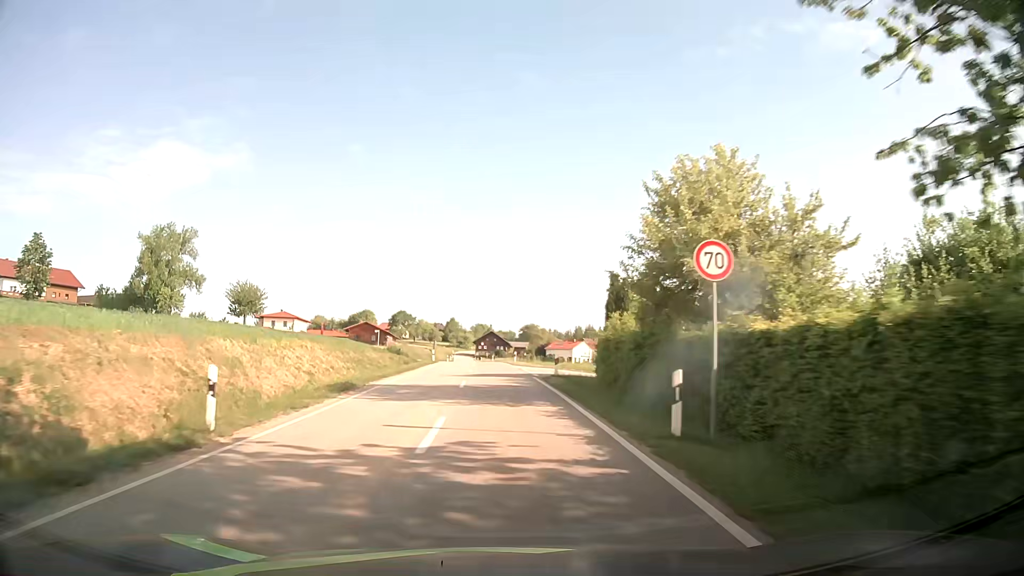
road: tertiary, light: Day
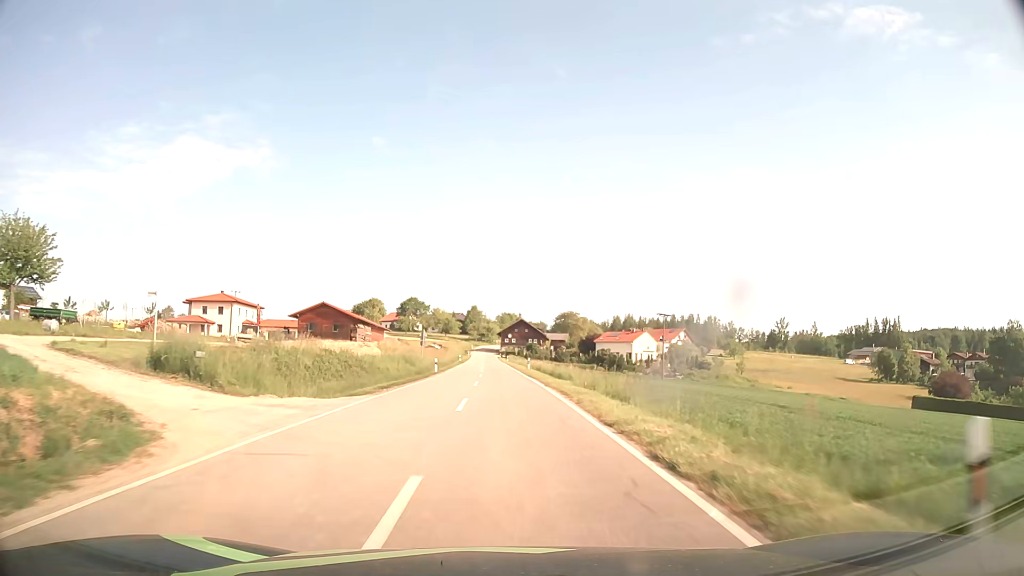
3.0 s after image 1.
(-1.4, +54.1) m; -2°
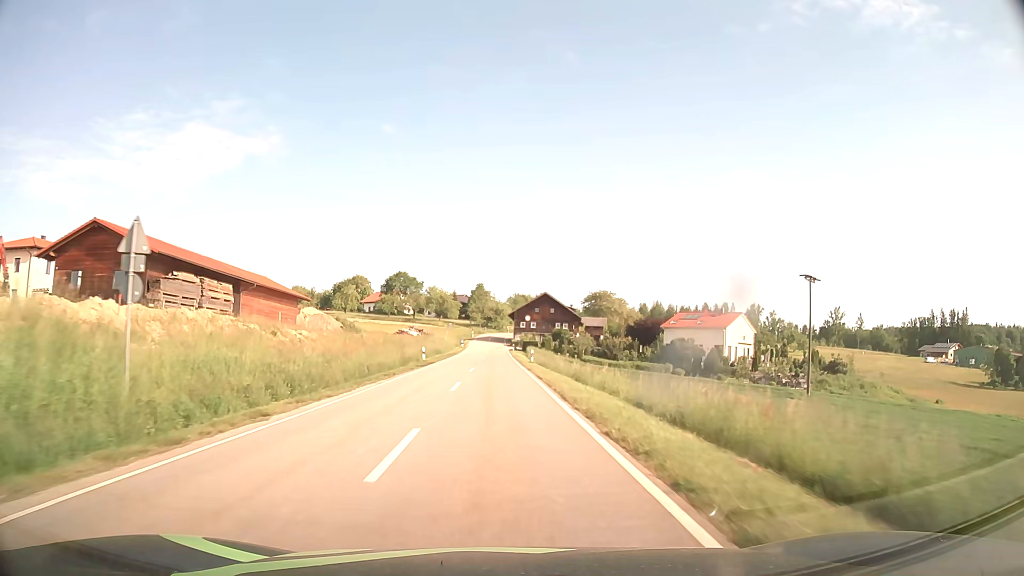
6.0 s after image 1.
(-0.6, +56.7) m; -1°
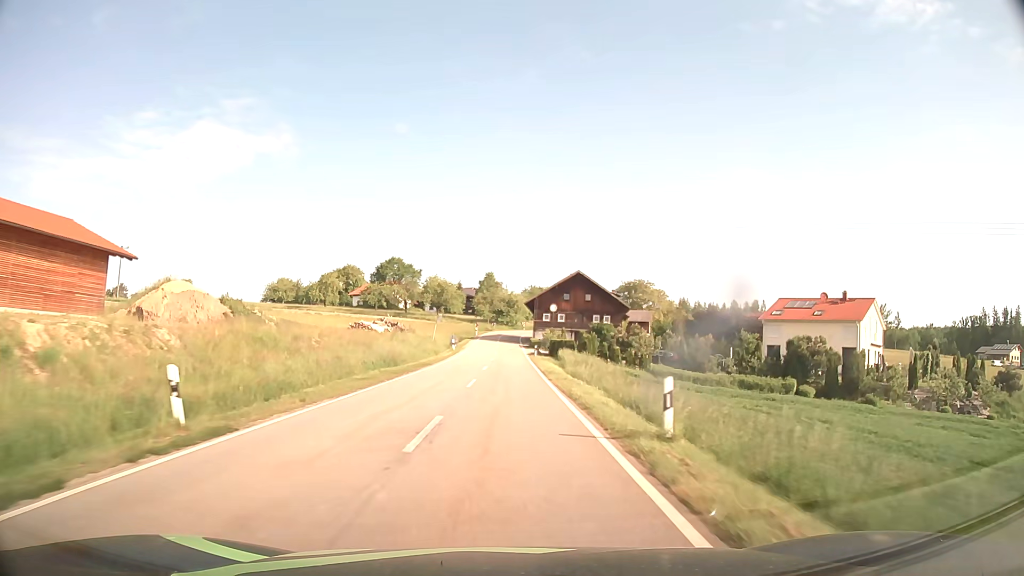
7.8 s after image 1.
(-0.3, +34.6) m; -1°
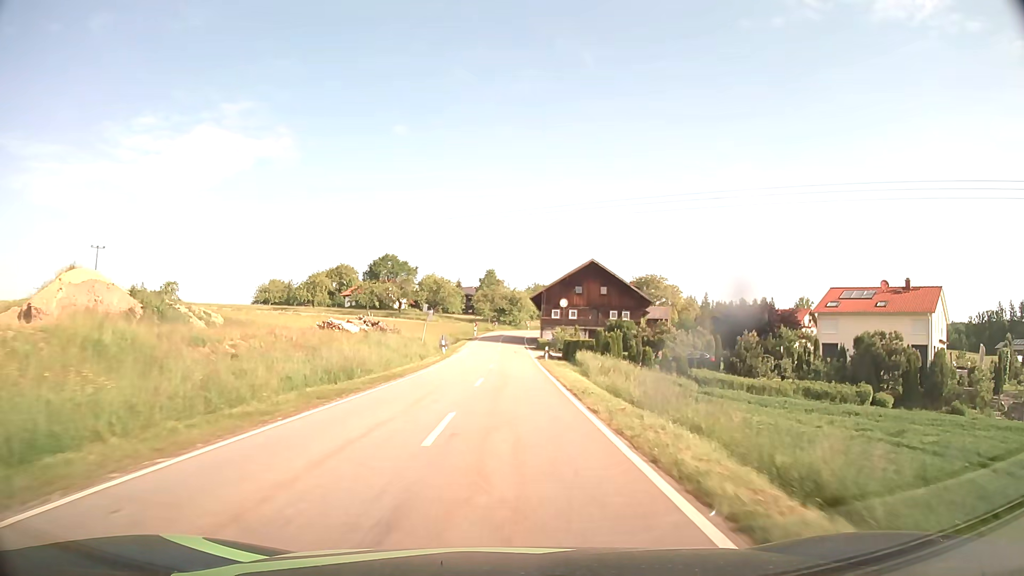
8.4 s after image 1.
(0.0, +11.4) m; 0°
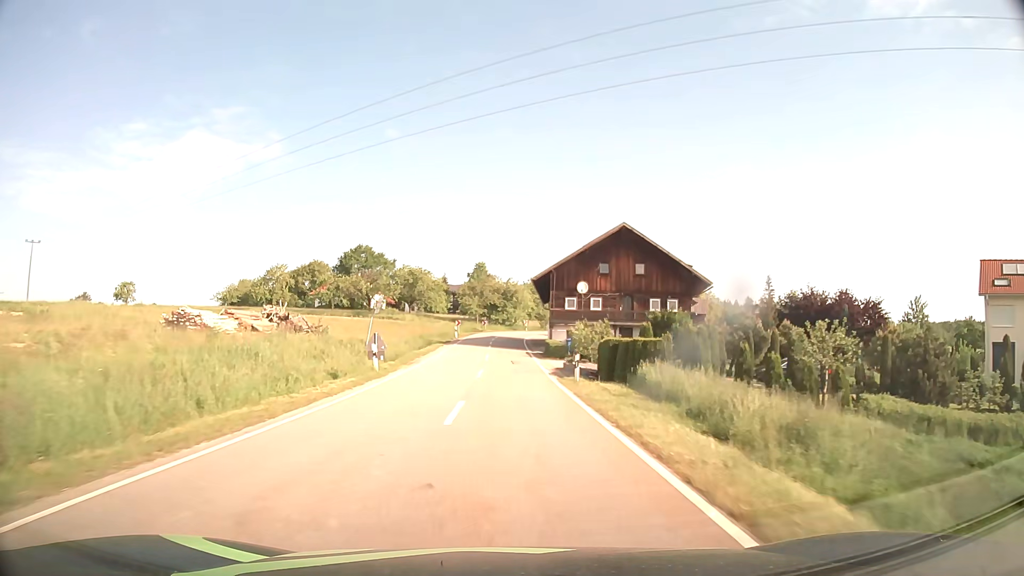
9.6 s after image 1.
(+0.1, +22.4) m; +1°
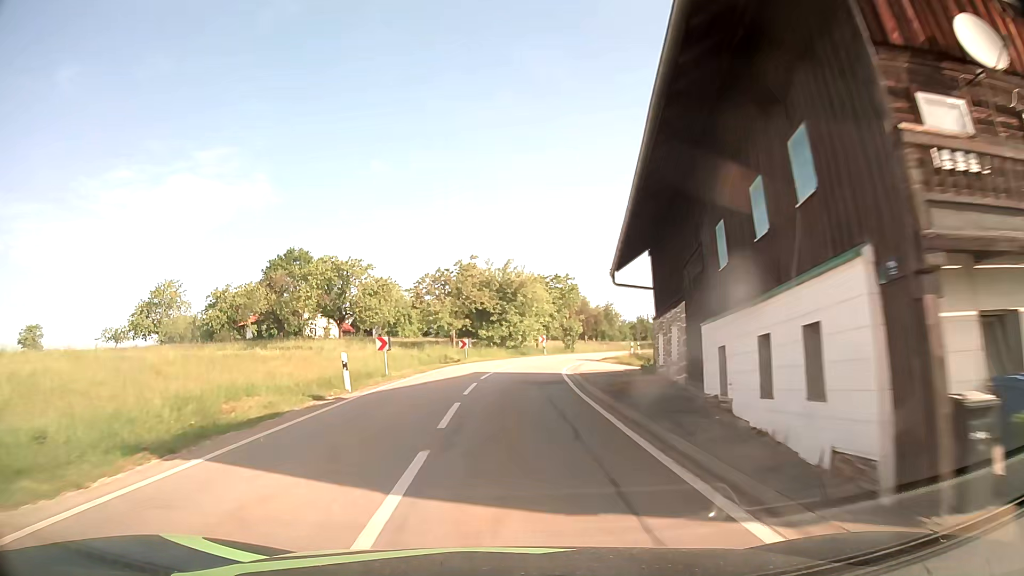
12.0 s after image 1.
(-0.2, +42.3) m; 0°
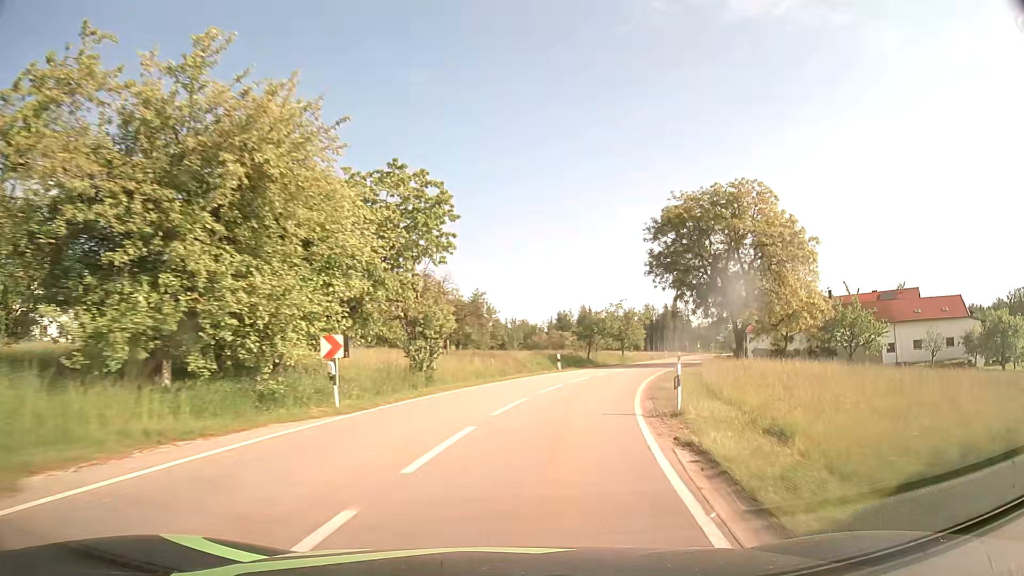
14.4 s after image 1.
(+3.0, +38.8) m; +12°
(+1, +10) (+2, +20) (+5, +29) (+8, +39) (+11, +48) (+15, +58) (+19, +67) (+22, +76) (+26, +86) (+30, +95) m
